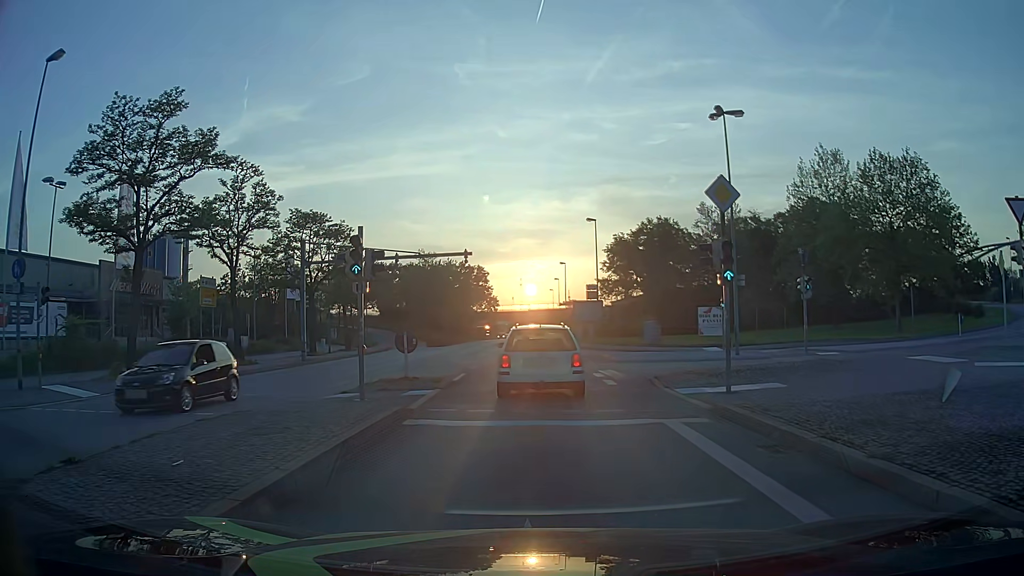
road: primary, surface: asphalt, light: Day
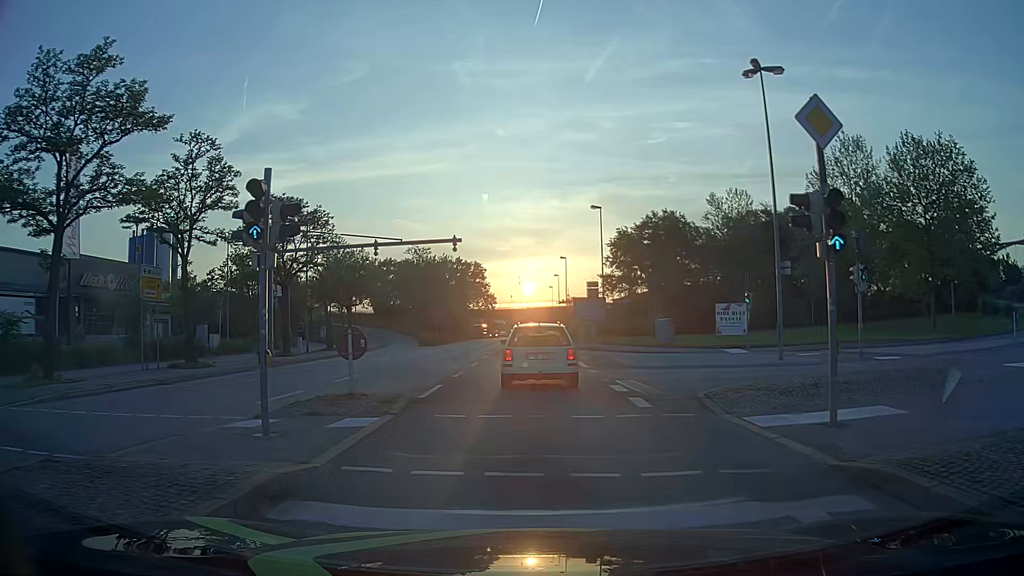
(+0.1, +5.4) m; 0°
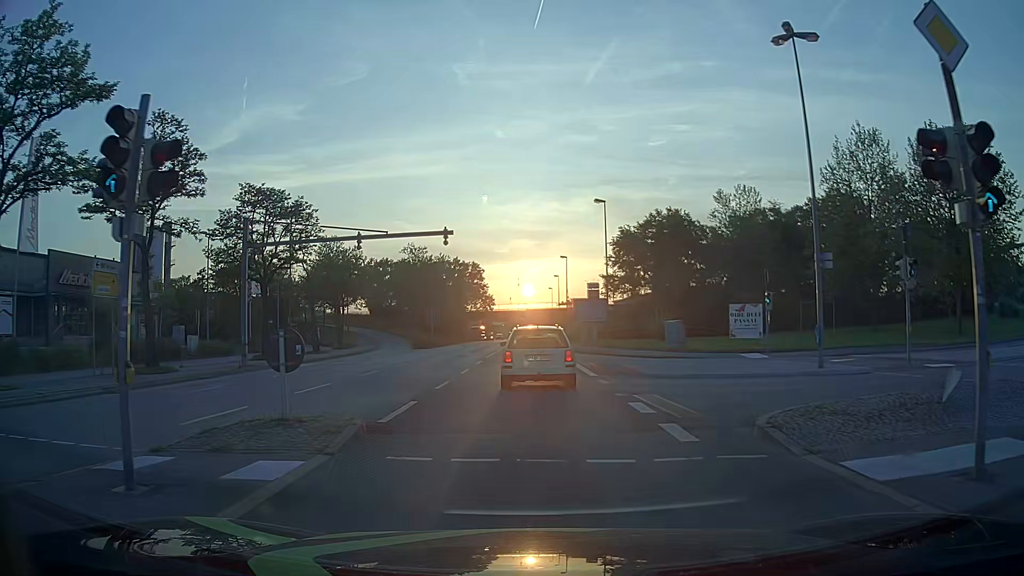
(0.0, +3.4) m; +1°
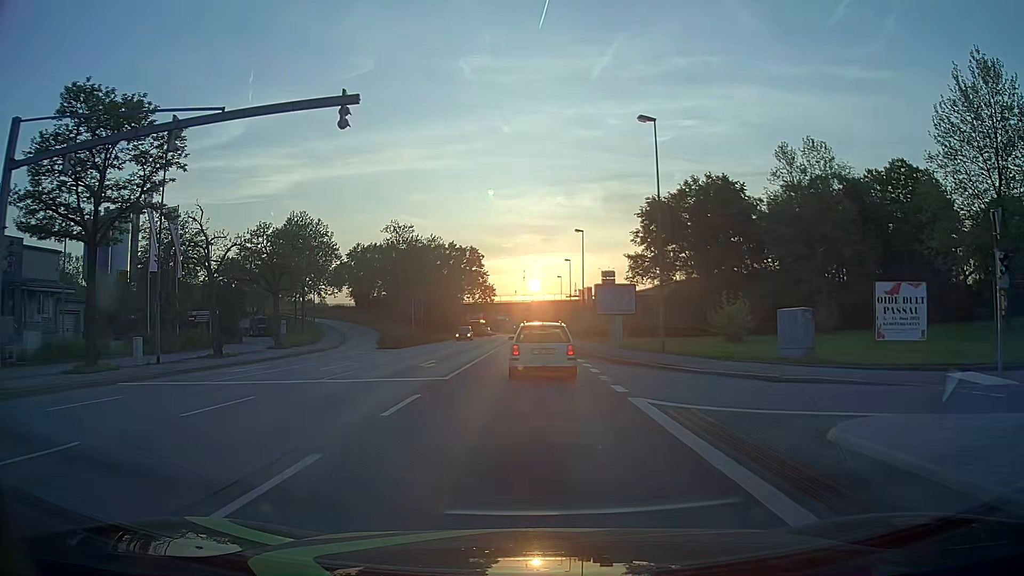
(-0.1, +18.2) m; -1°
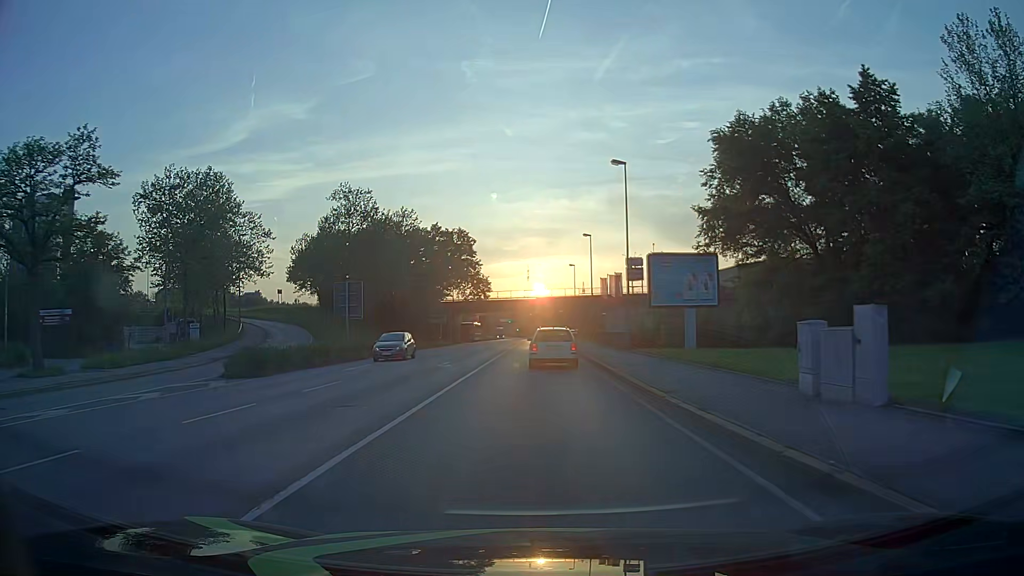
(-0.2, +27.3) m; 0°
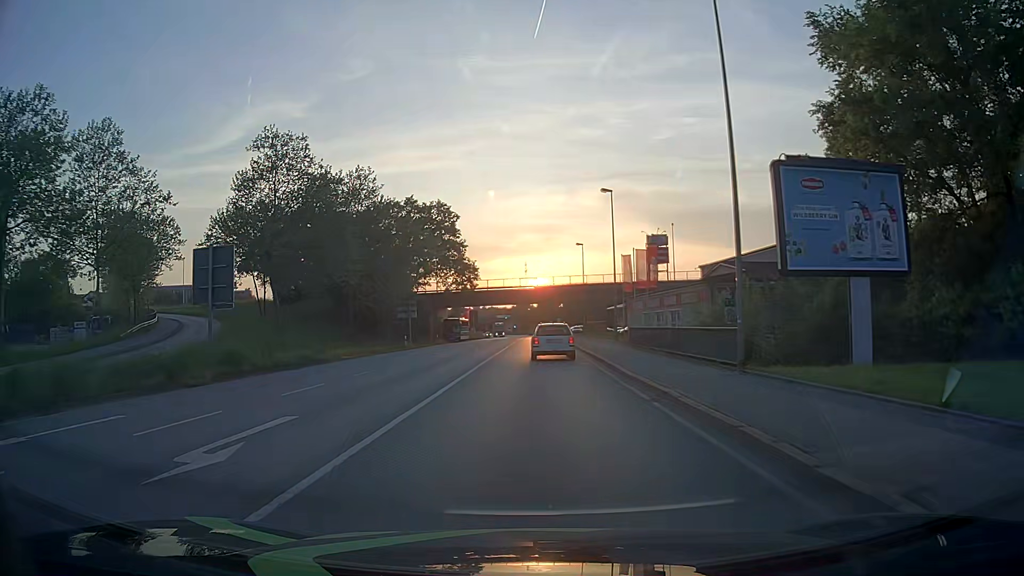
(-0.1, +19.8) m; -1°
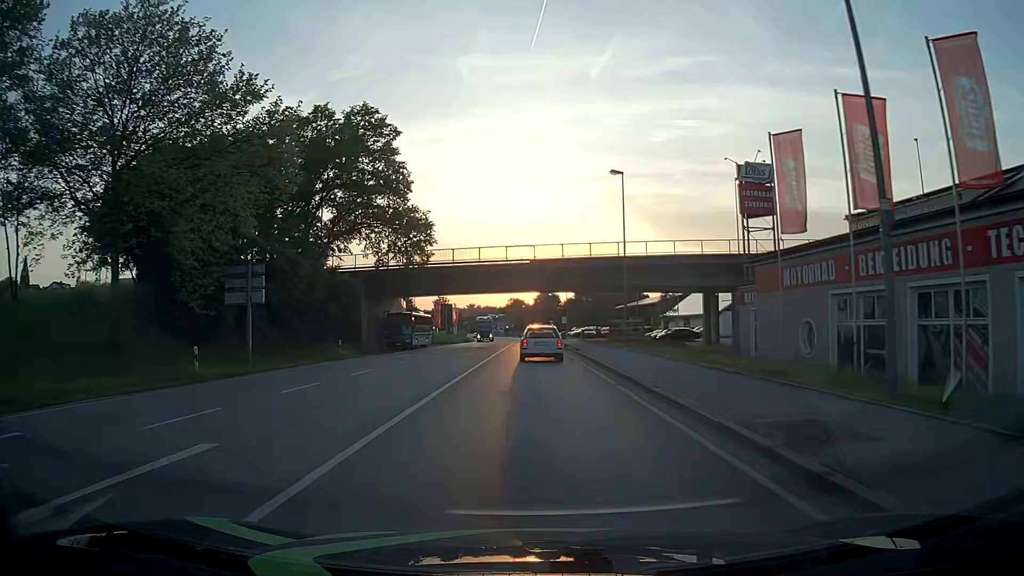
(+0.3, +35.9) m; 0°
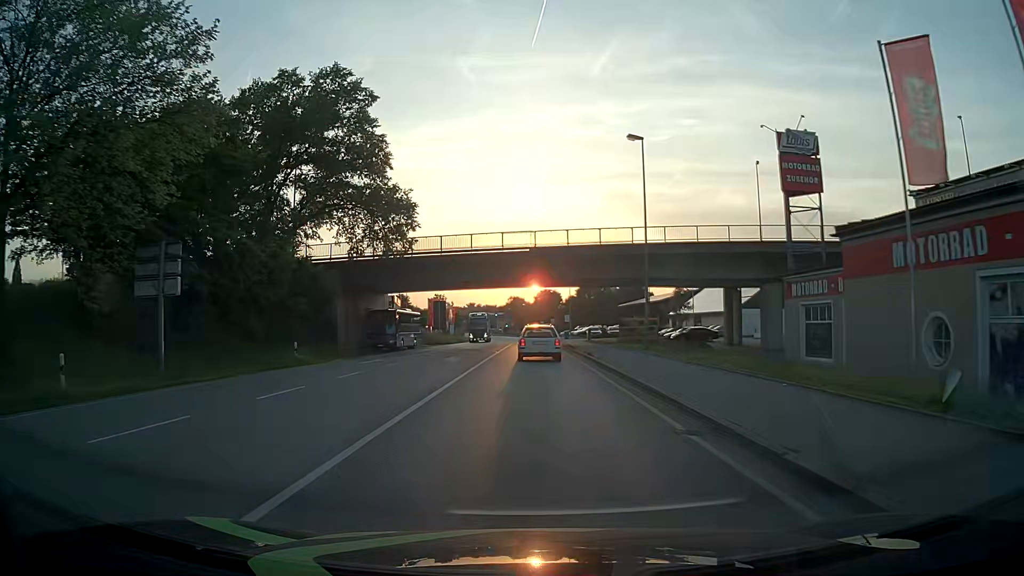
(0.0, +7.3) m; 0°
(0, +10) (0, +20) (0, +30) (0, +40) (0, +50) (0, +60) (0, +70) (0, +80) (-1, +90) (-1, +100) m
